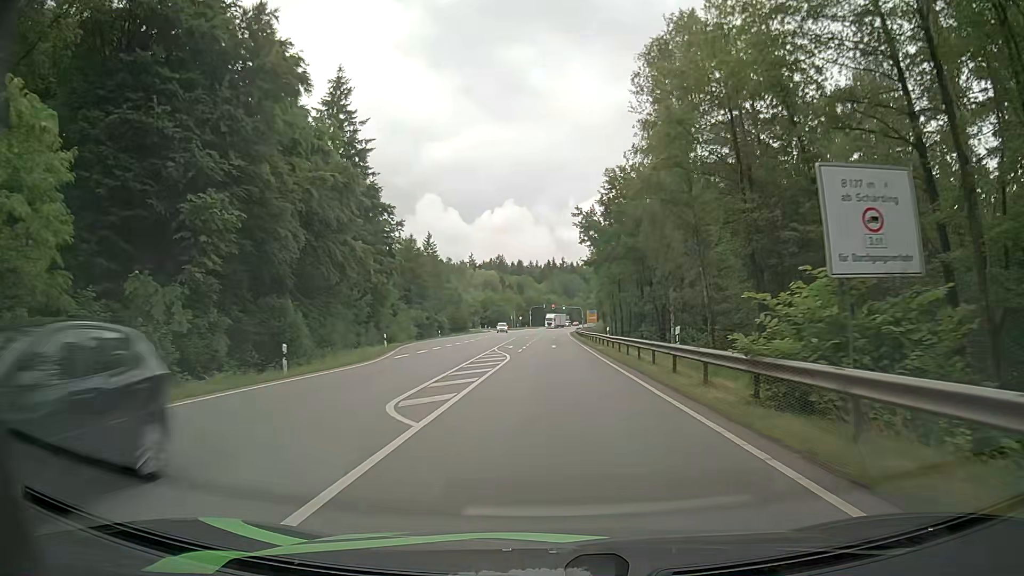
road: secondary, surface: asphalt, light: Day
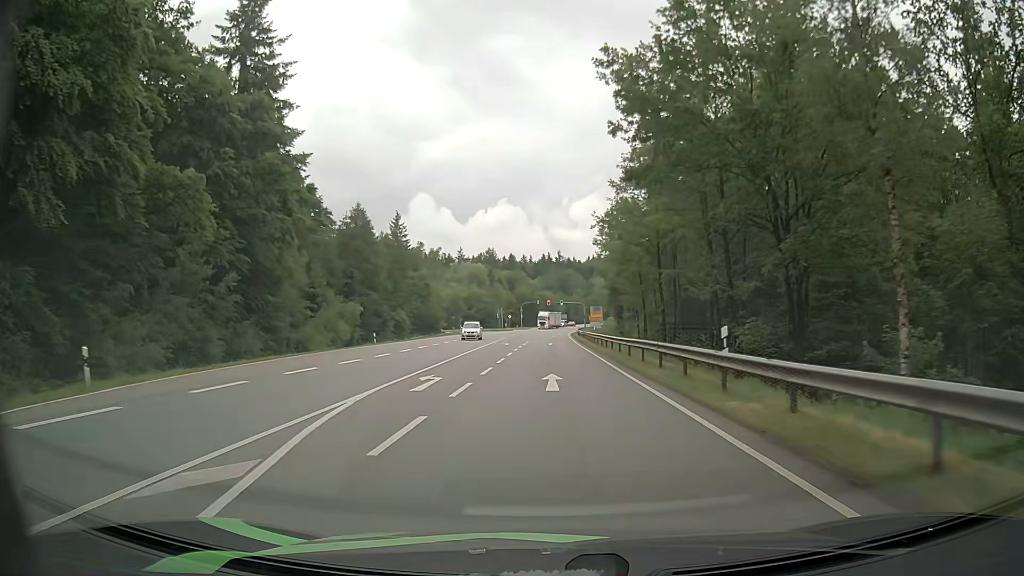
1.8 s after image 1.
(+0.2, +30.2) m; +1°
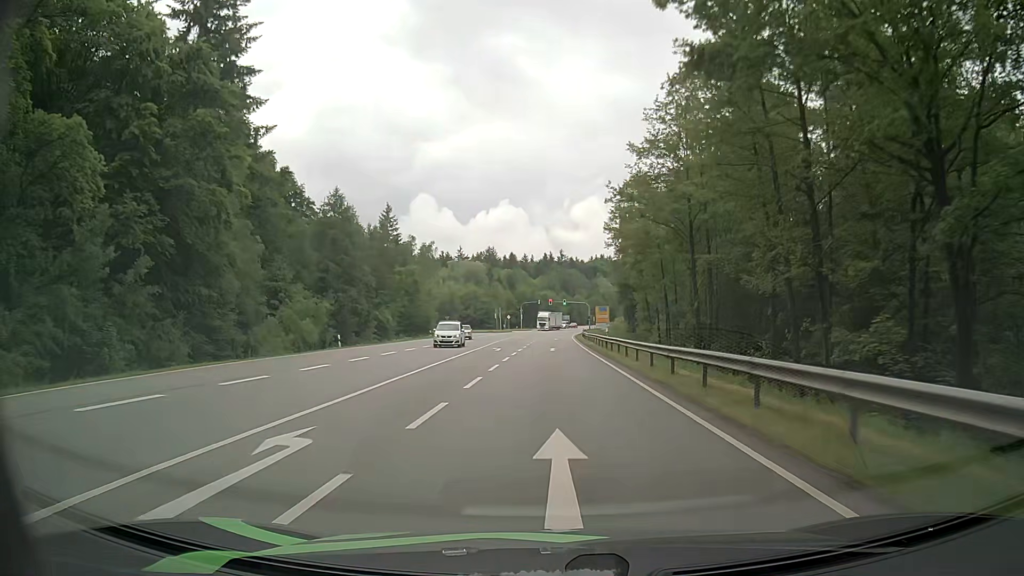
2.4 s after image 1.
(0.0, +10.1) m; 0°
(0, +10) (0, +20) (0, +30) (0, +40) (0, +50) (0, +60) (+1, +70) (+1, +80) (+1, +90) (+2, +100) m
